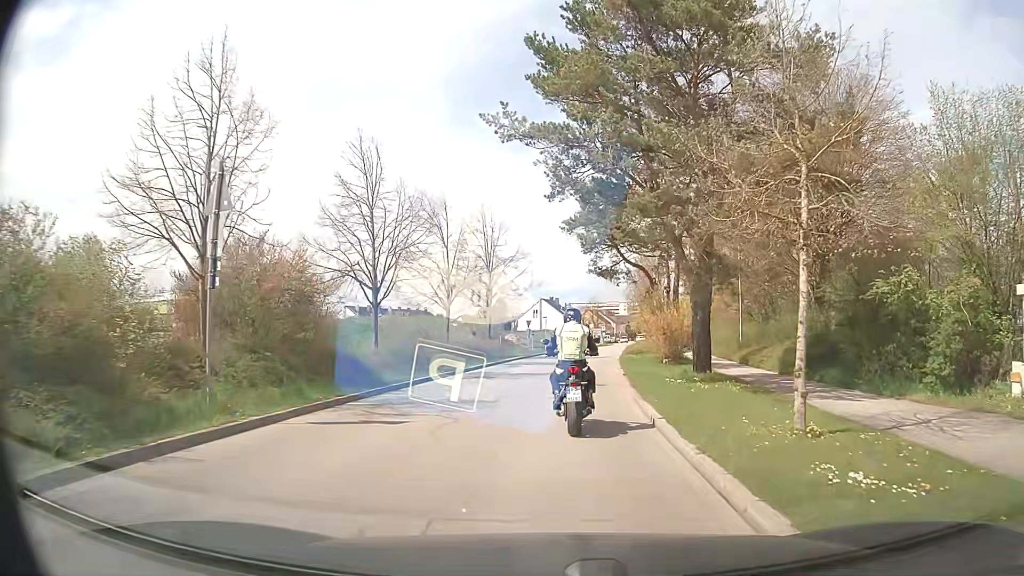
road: unclassified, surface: asphalt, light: Day
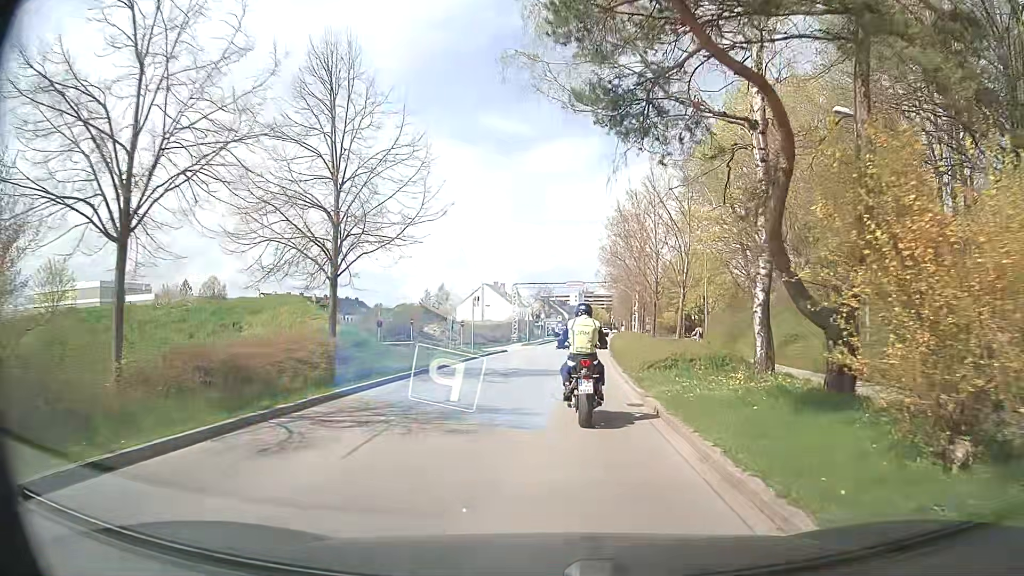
(+0.7, +22.8) m; +5°
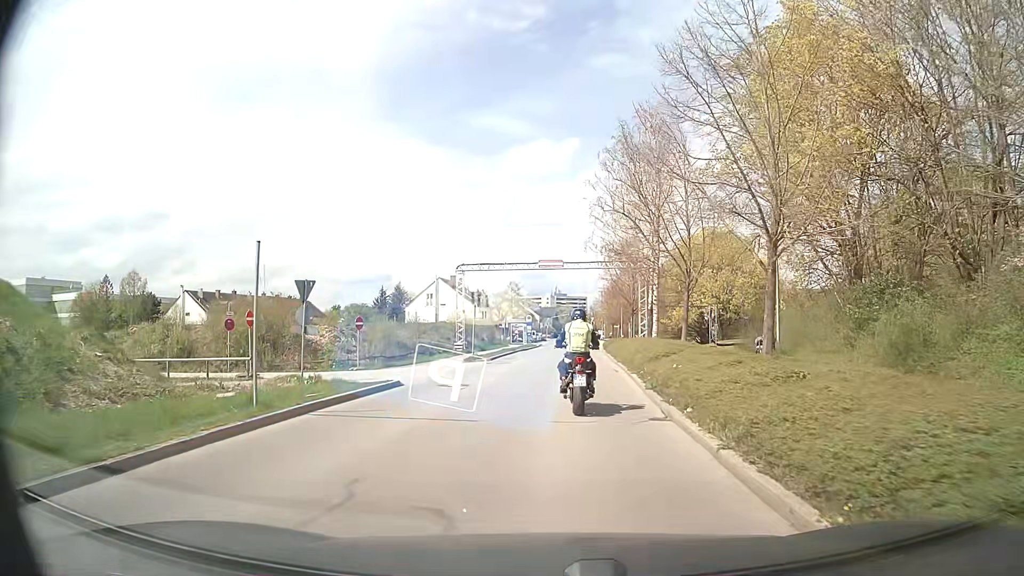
(+0.3, +22.0) m; +2°
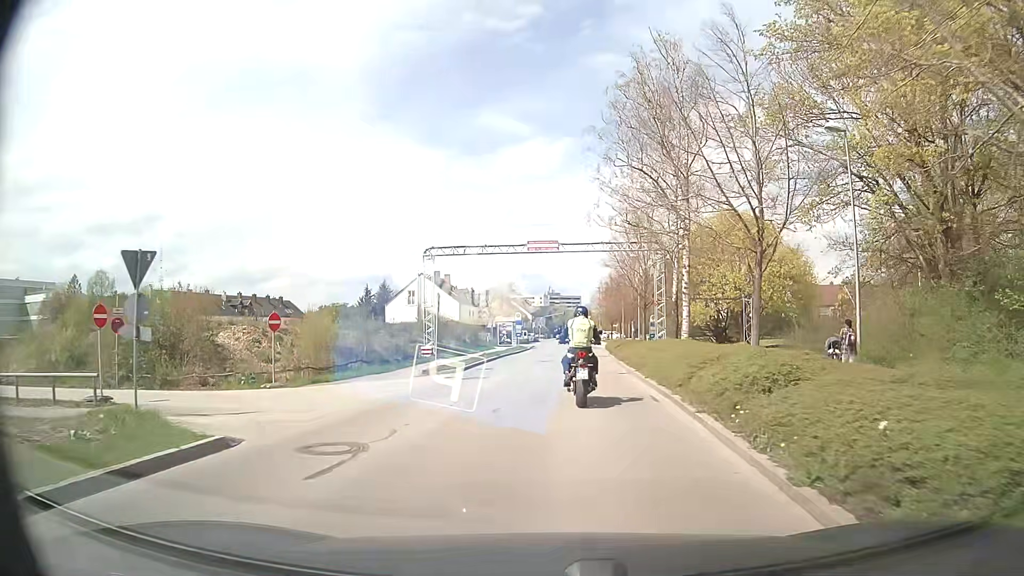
(0.0, +9.0) m; 0°
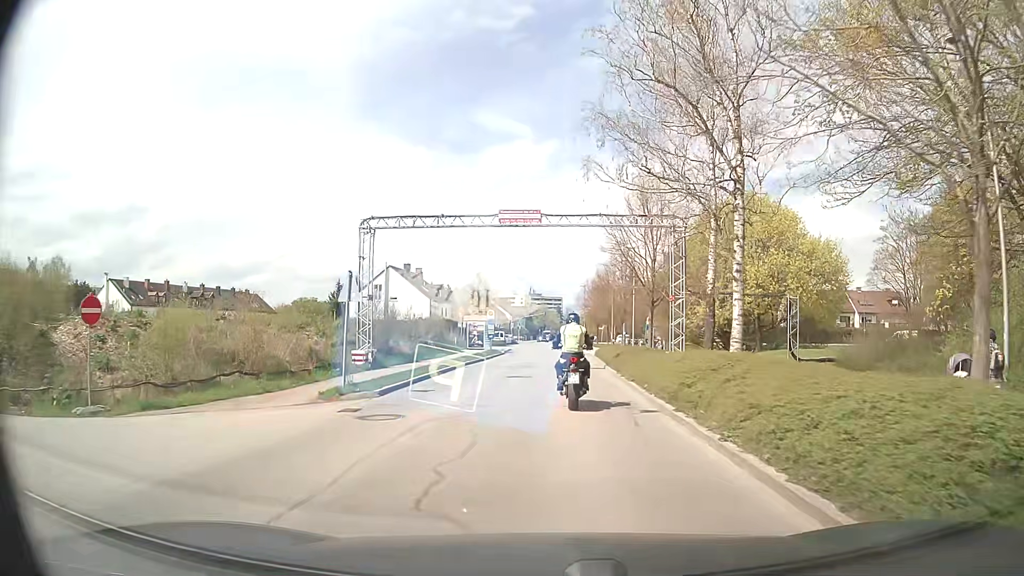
(+0.1, +8.9) m; +2°
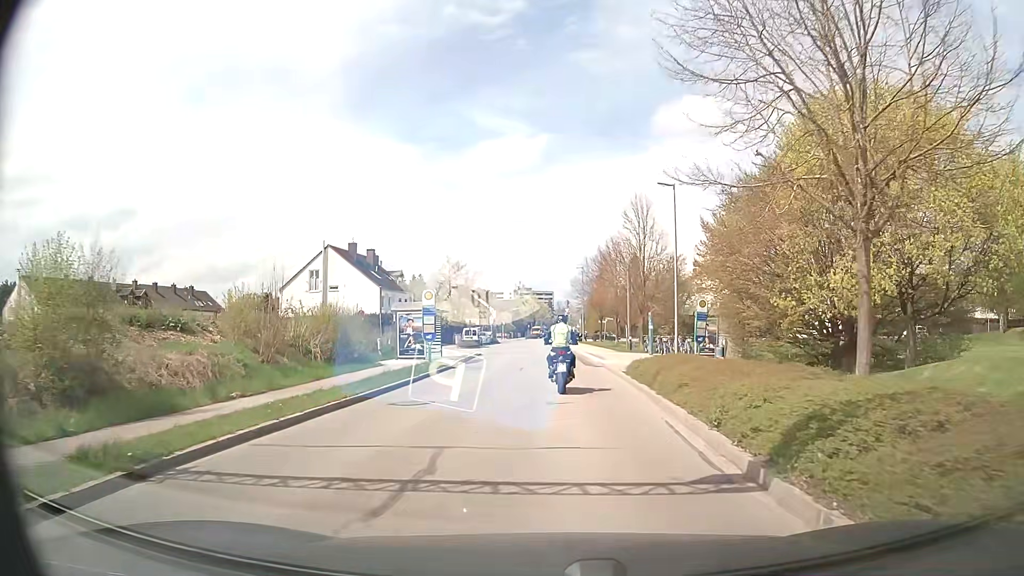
(+0.3, +20.8) m; +1°
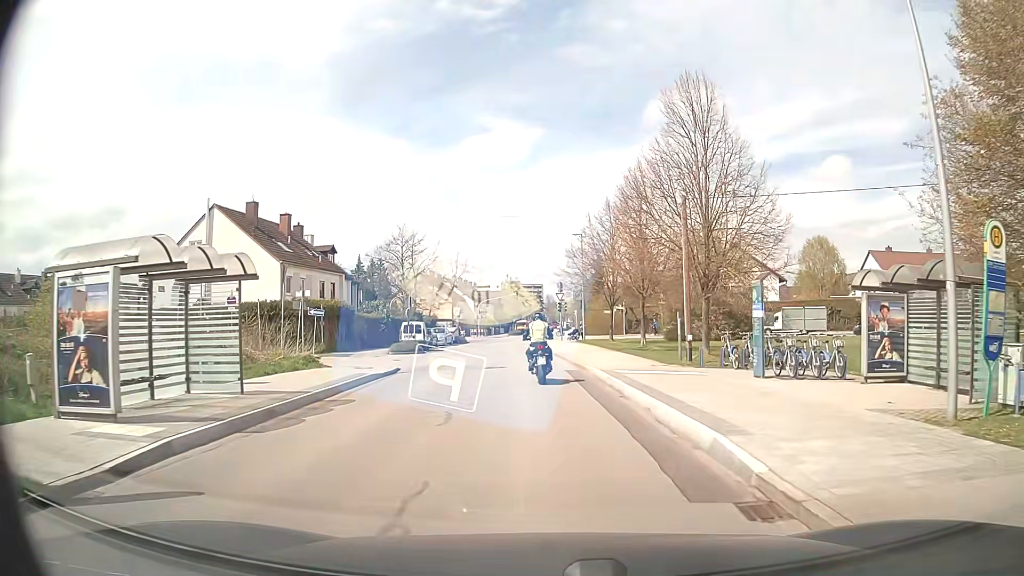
(+0.1, +22.4) m; +1°
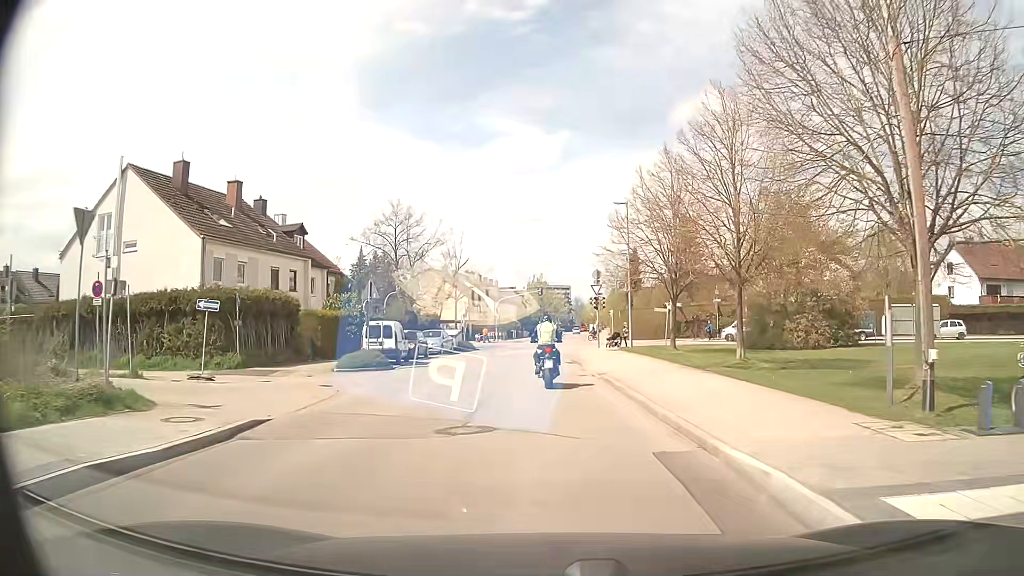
(-0.3, +13.9) m; -2°
